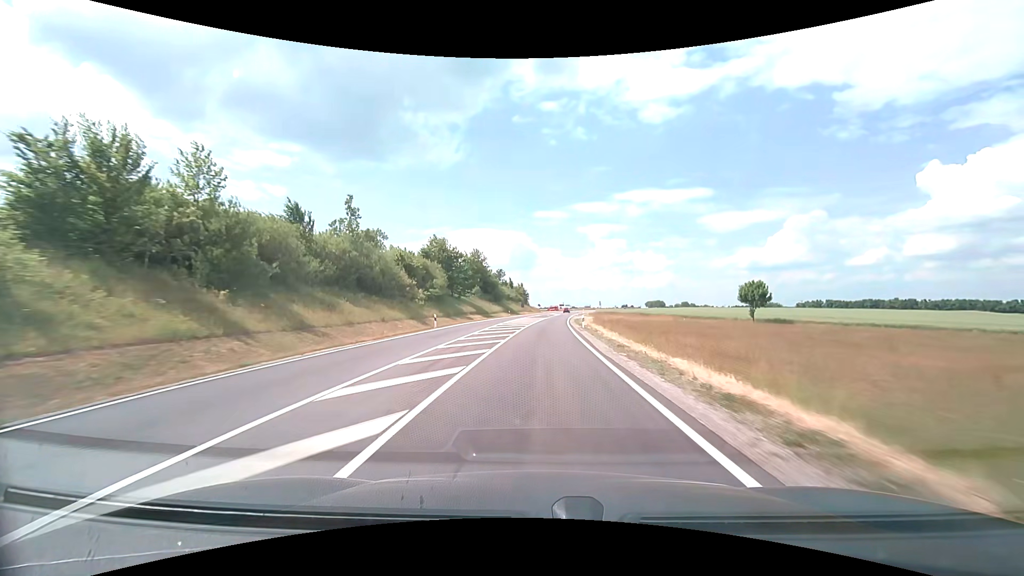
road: secondary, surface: asphalt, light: Day
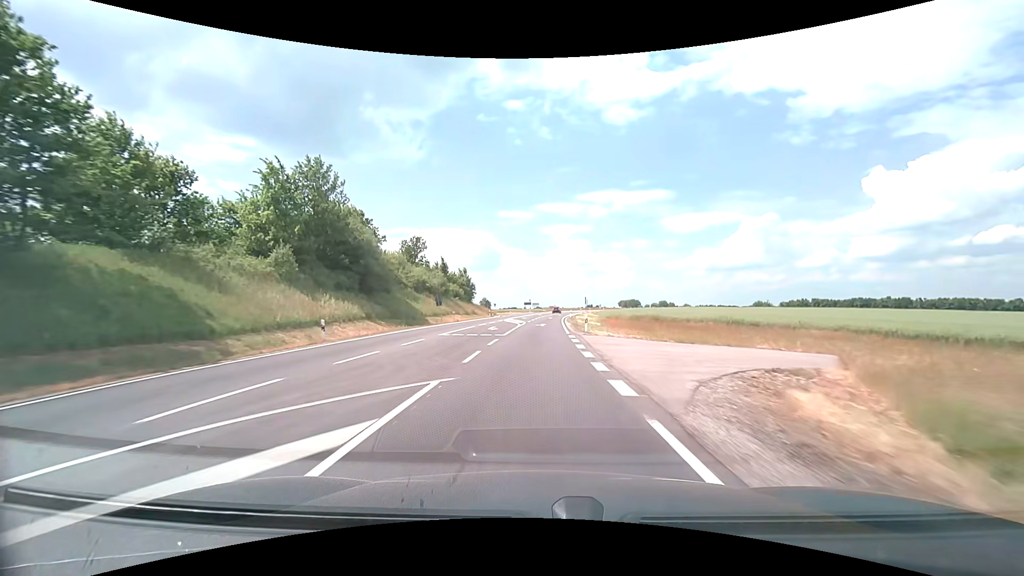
(+2.5, +65.0) m; +4°
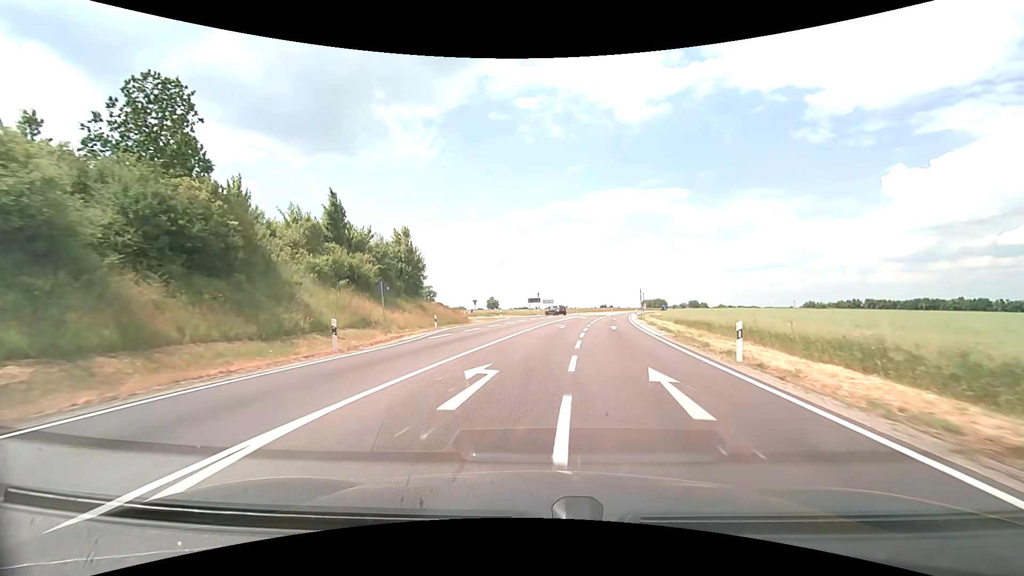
(-0.3, +55.3) m; -1°
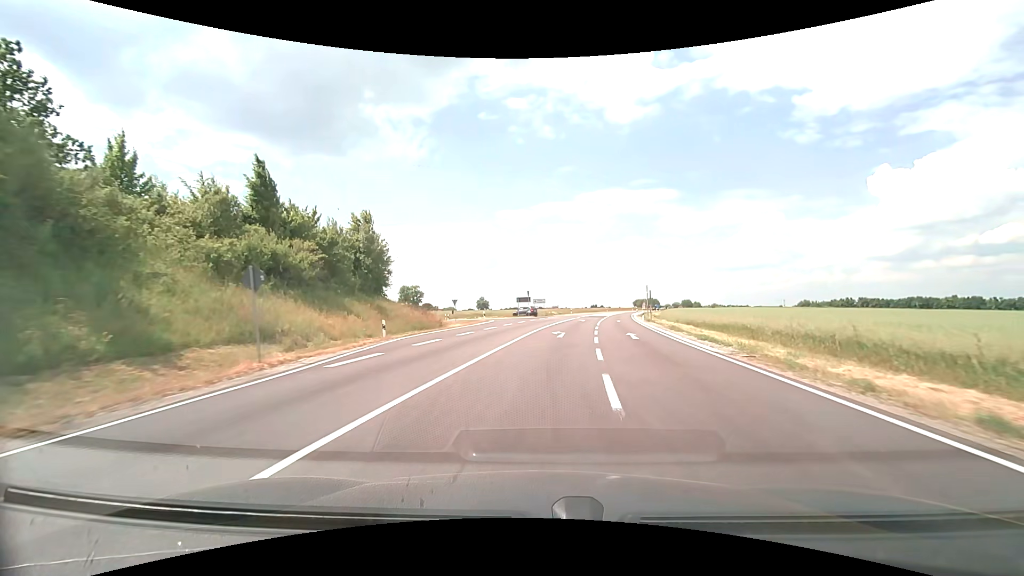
(0.0, +9.4) m; +1°
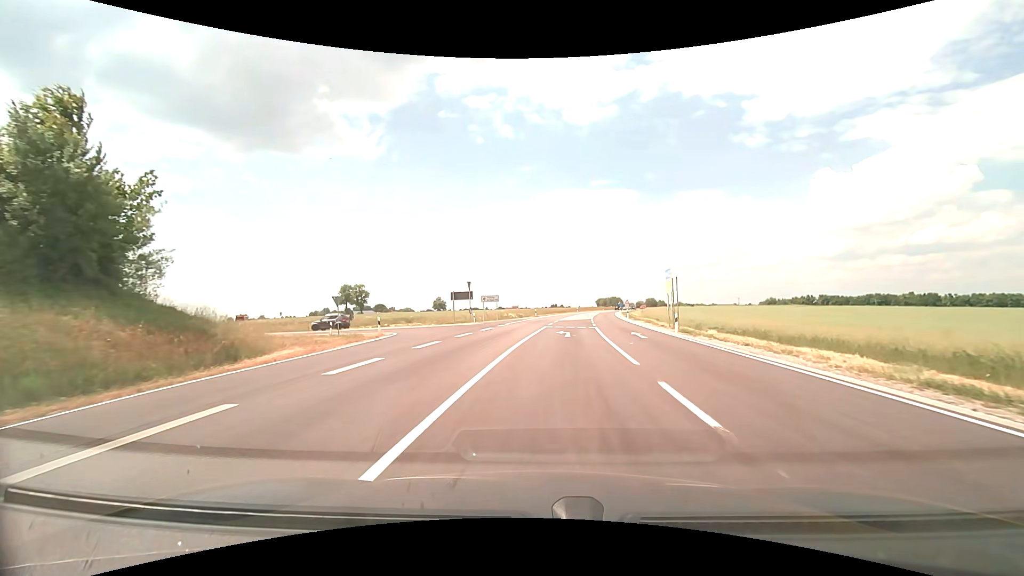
(+0.9, +24.6) m; +4°
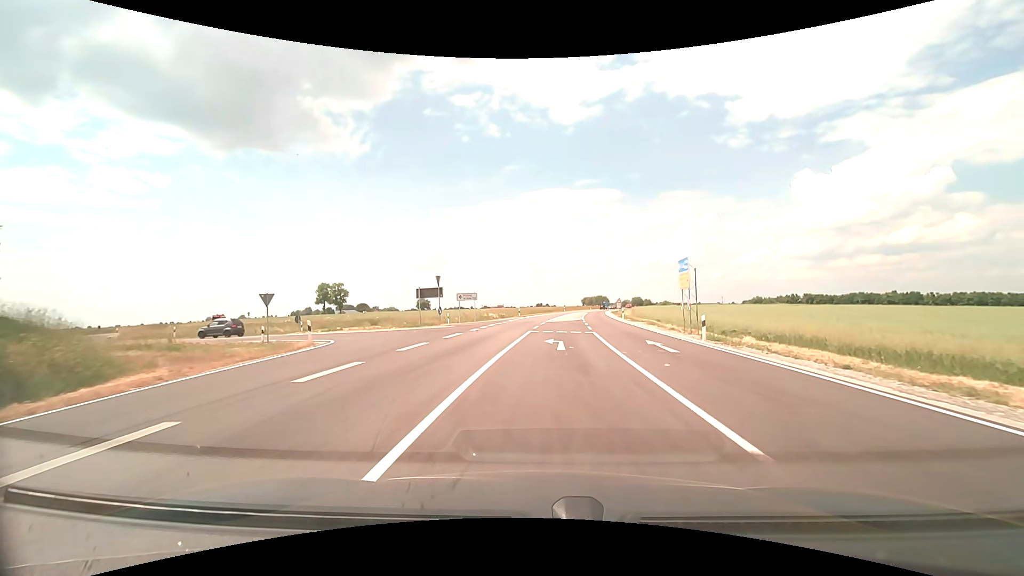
(+0.1, +6.8) m; +2°
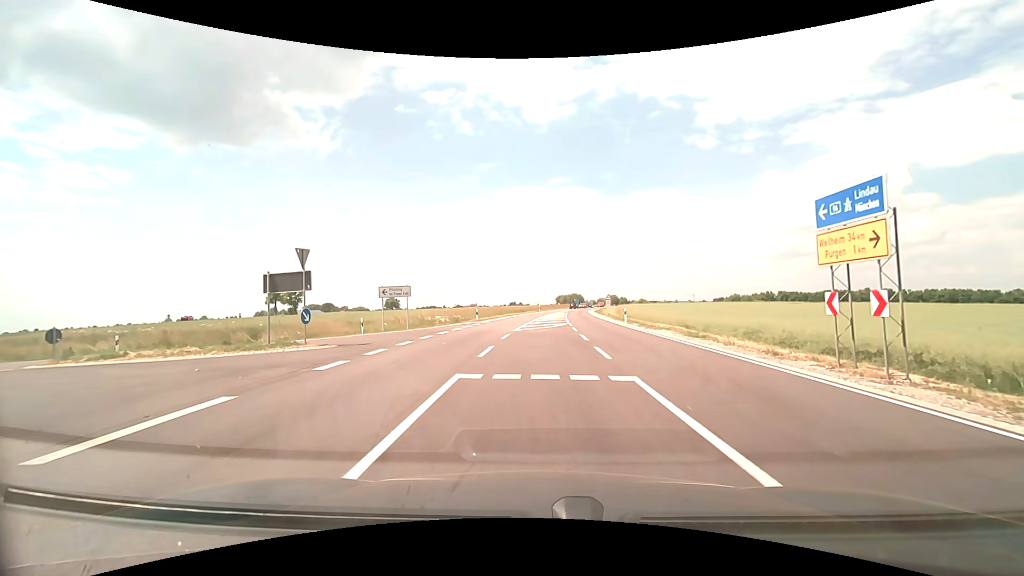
(+0.4, +15.7) m; +3°
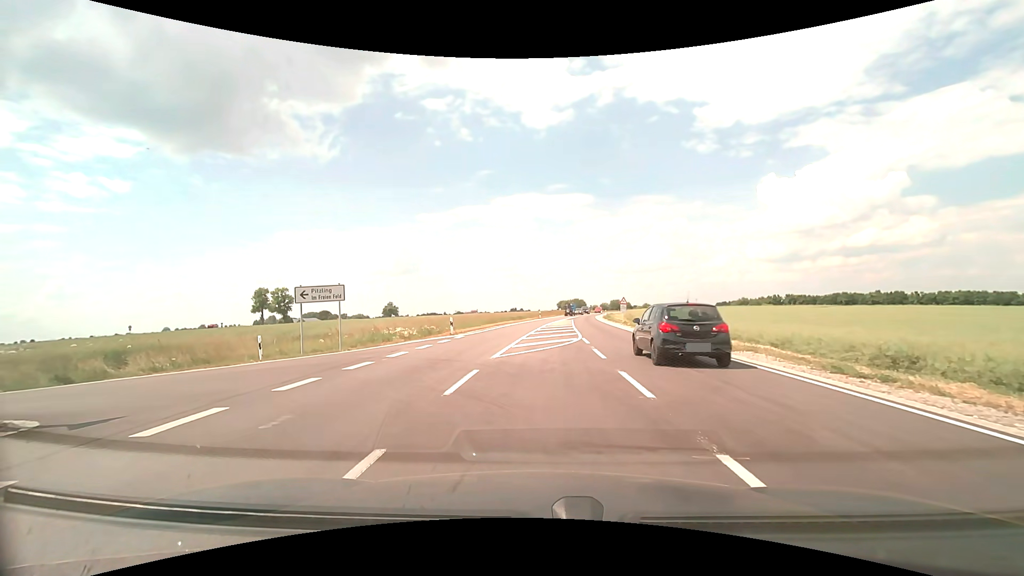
(+0.1, +10.6) m; +1°
